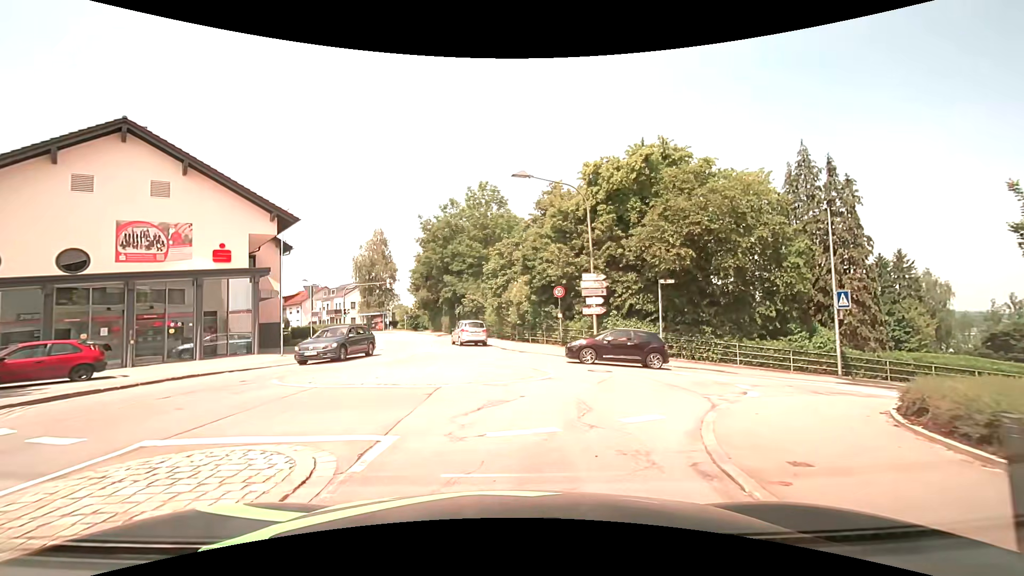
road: unclassified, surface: asphalt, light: Day
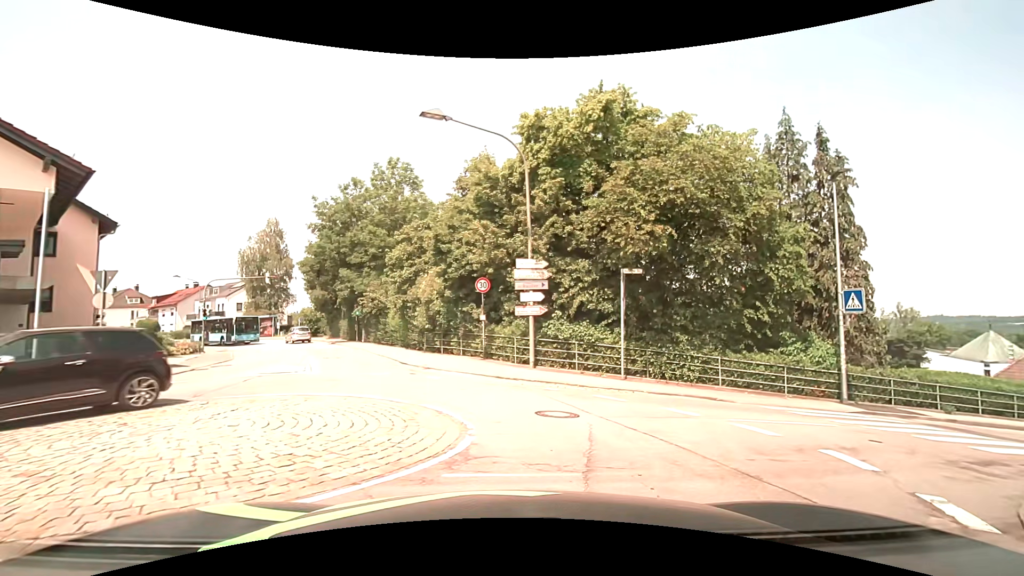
(+0.3, +7.3) m; +9°
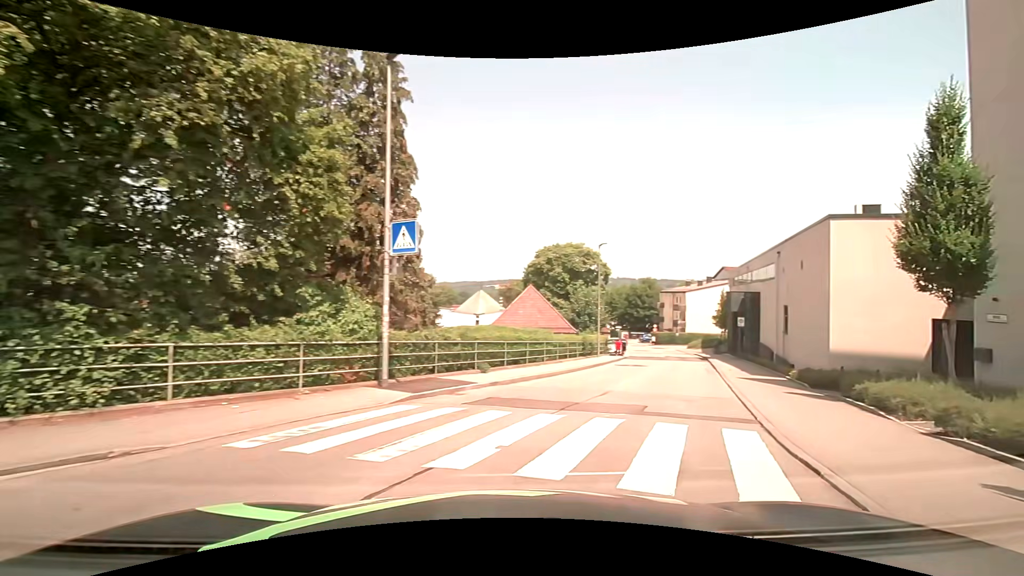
(+3.3, +8.2) m; +50°
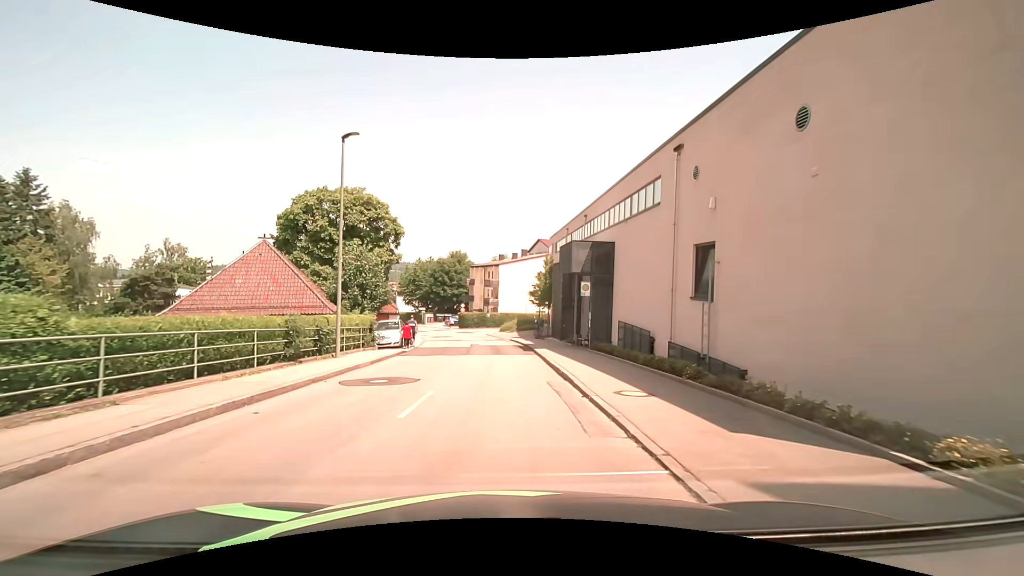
(+4.7, +17.4) m; +20°
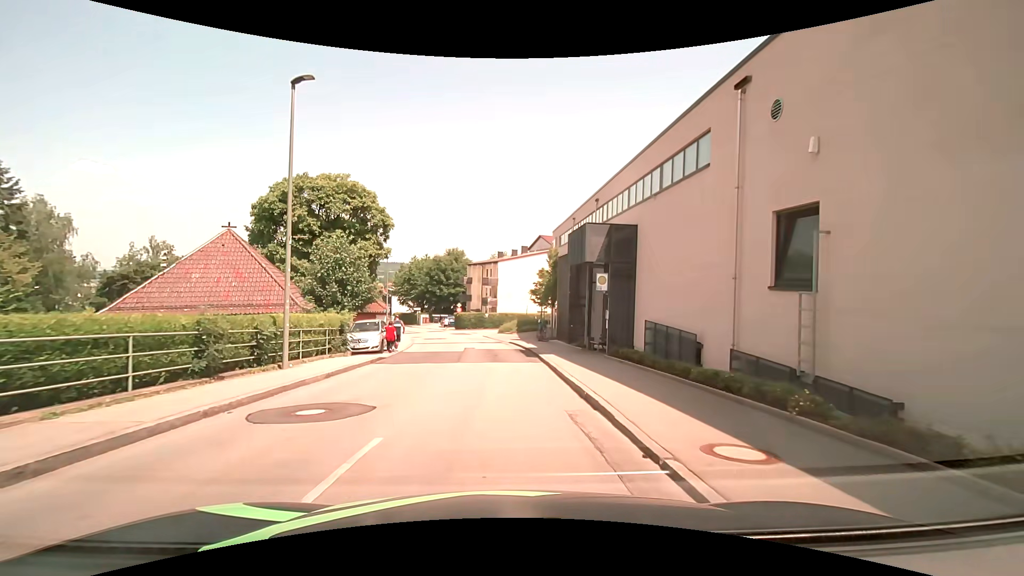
(0.0, +4.3) m; 0°
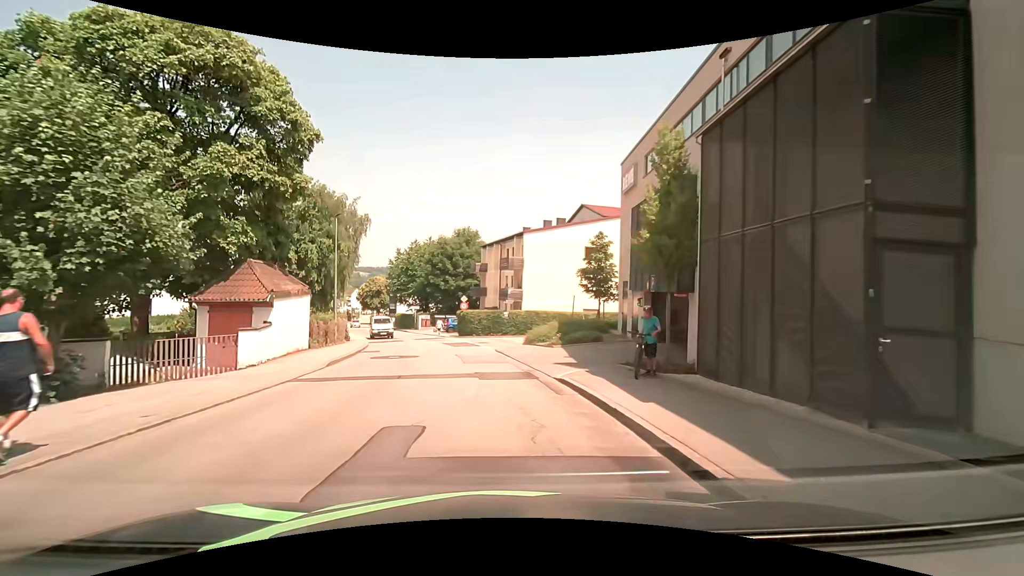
(-0.4, +22.5) m; -3°
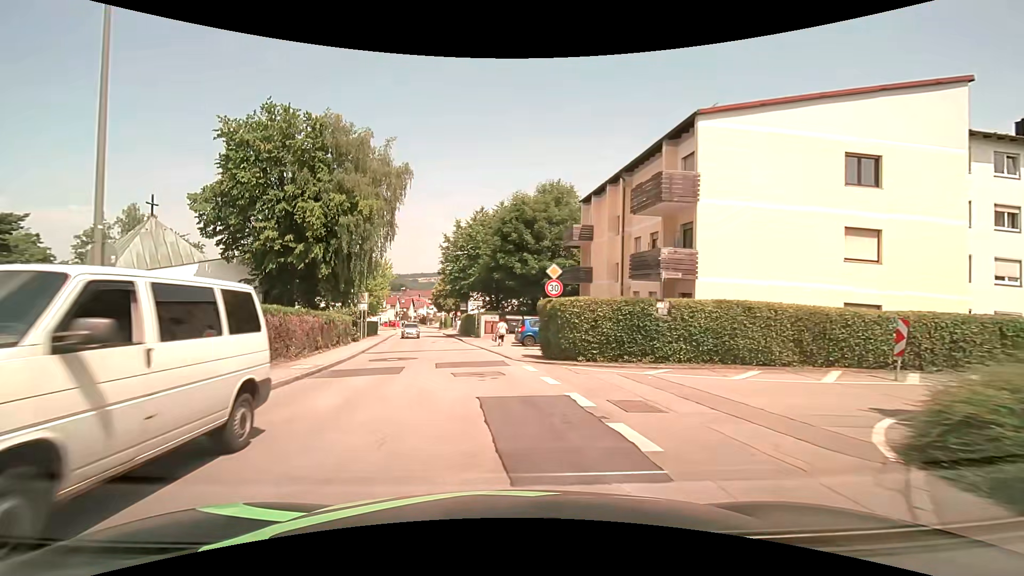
(-1.3, +24.1) m; -7°
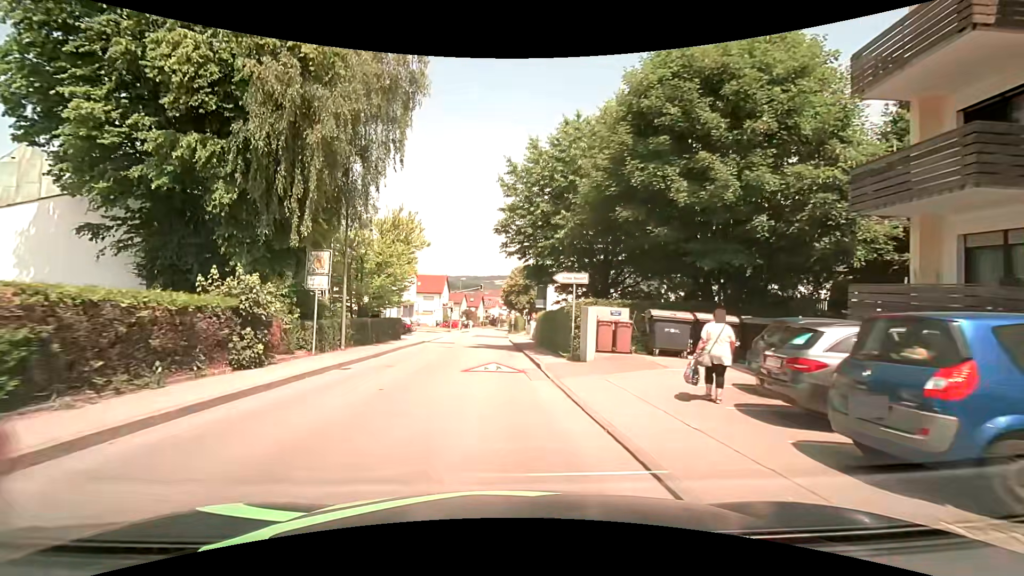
(-2.9, +23.2) m; -11°
(0, +10) (-1, +20) (-1, +30) (-2, +40) (-2, +50) (-2, +60) (-2, +70) (-2, +80) (-2, +90) (-1, +100) m
